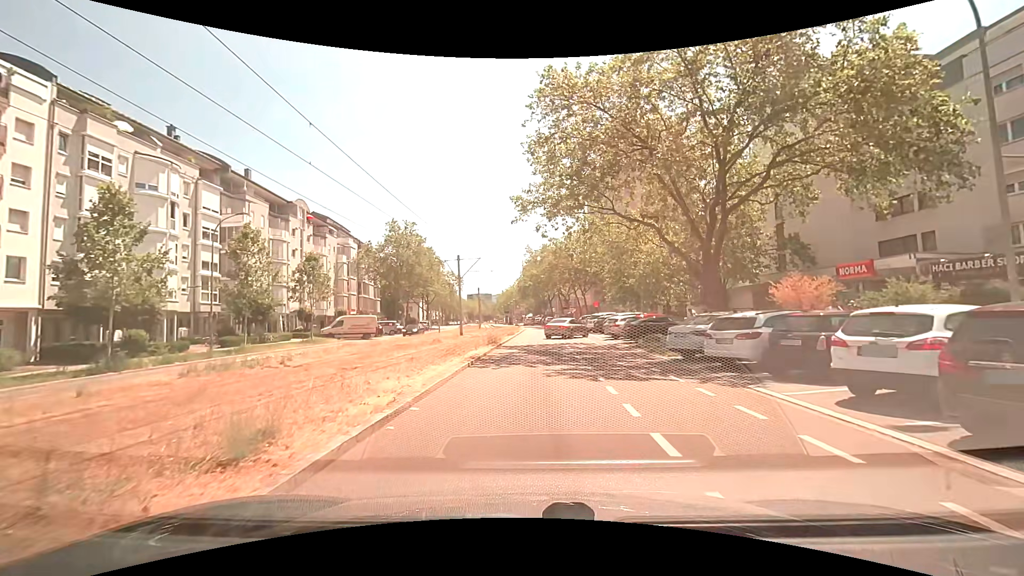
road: tertiary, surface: asphalt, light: Day
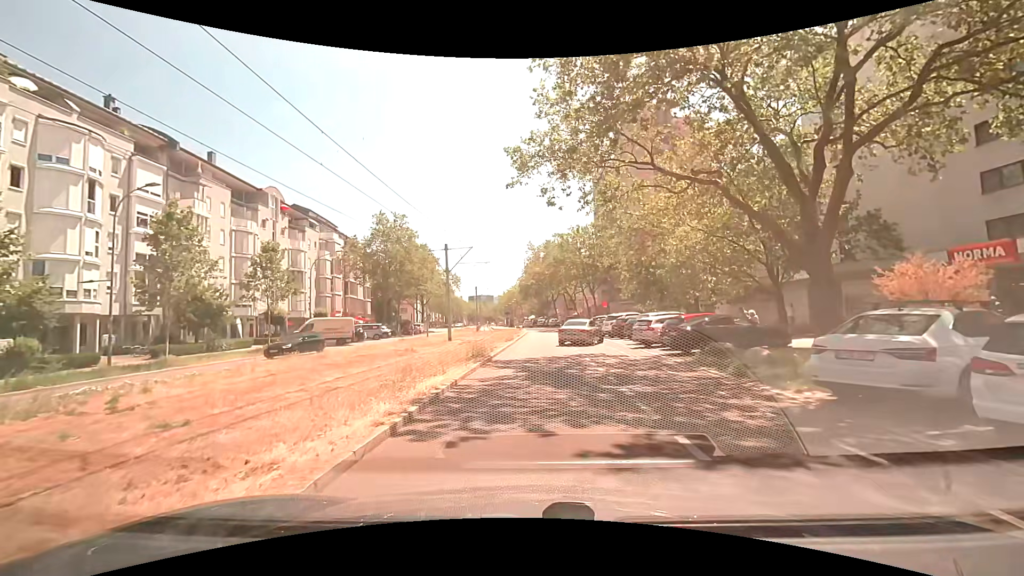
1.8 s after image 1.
(0.0, +8.0) m; 0°
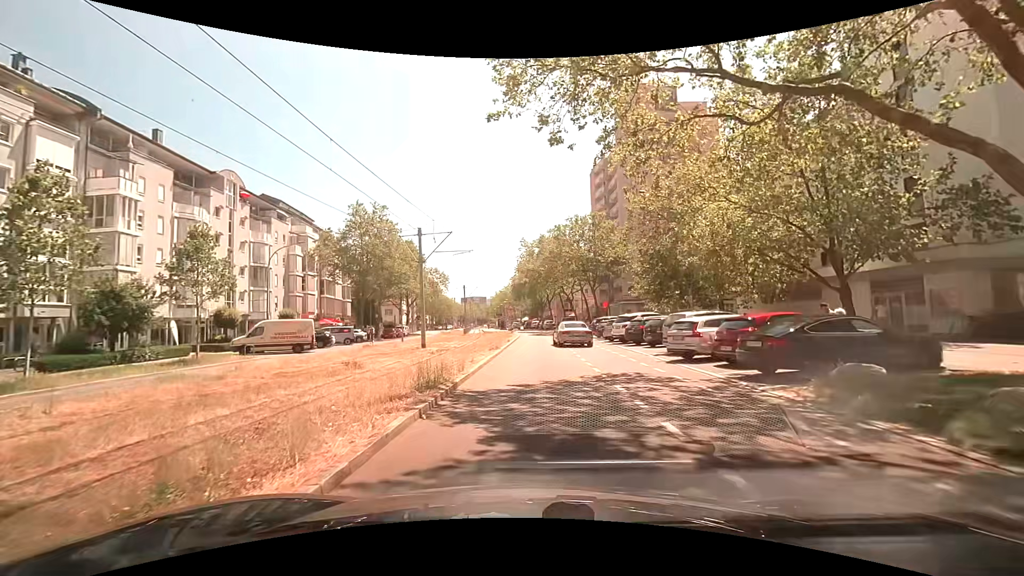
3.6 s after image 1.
(0.0, +7.2) m; 0°
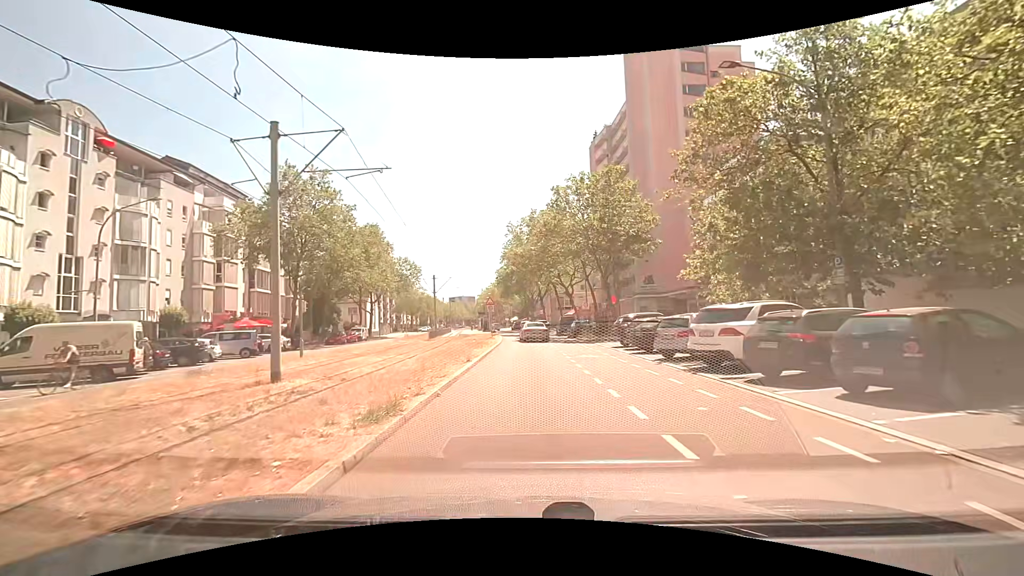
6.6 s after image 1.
(+0.5, +17.0) m; +2°
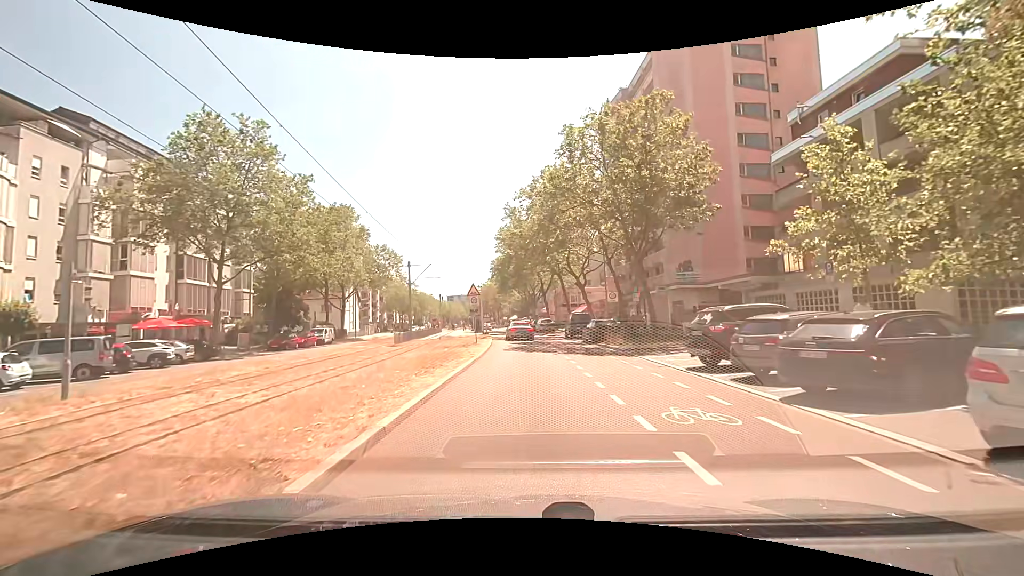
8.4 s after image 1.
(0.0, +12.8) m; 0°
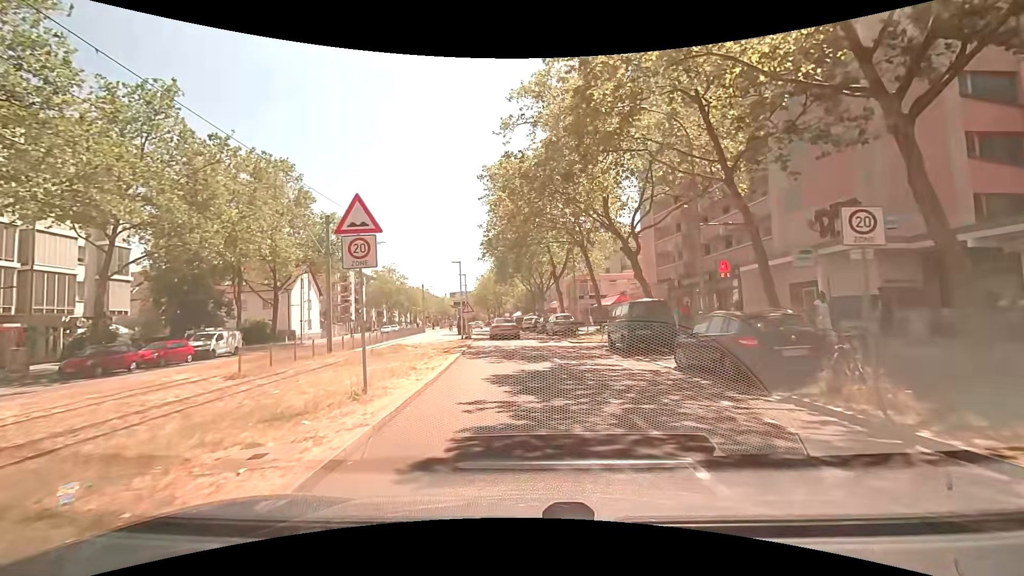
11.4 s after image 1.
(-0.3, +20.1) m; 0°
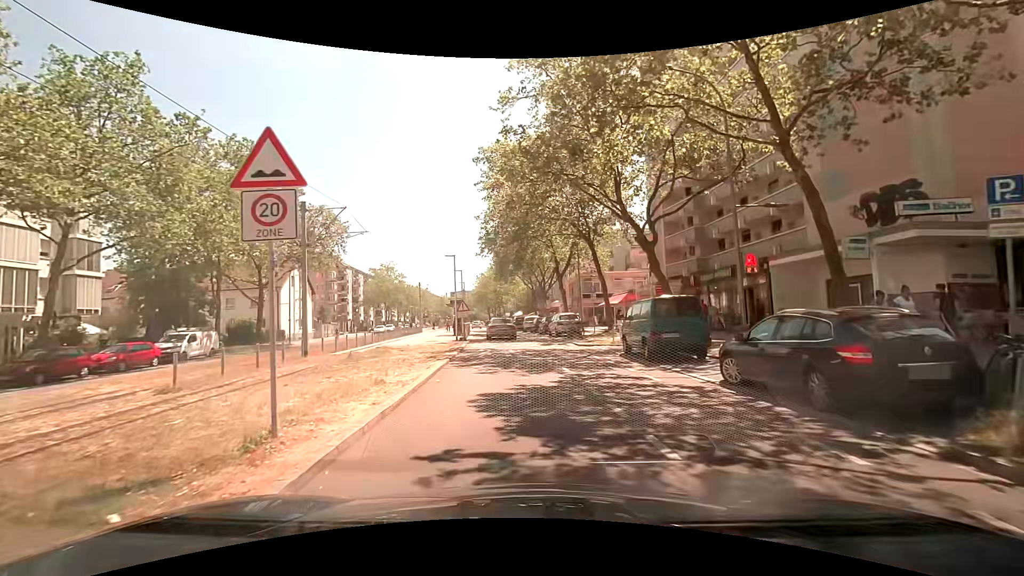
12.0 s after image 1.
(0.0, +3.0) m; -1°
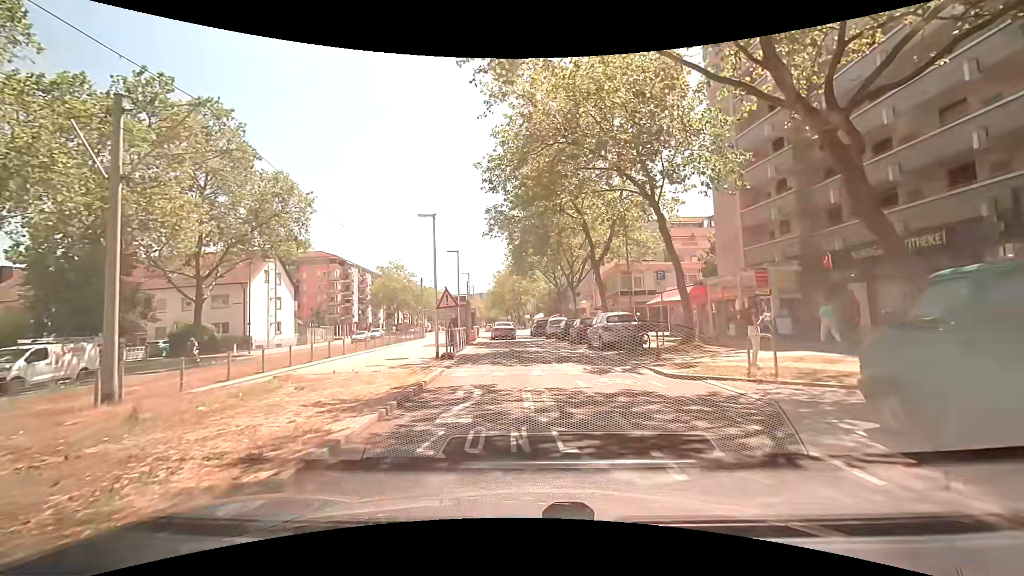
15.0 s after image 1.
(-0.2, +12.4) m; -2°
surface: paving_stones
